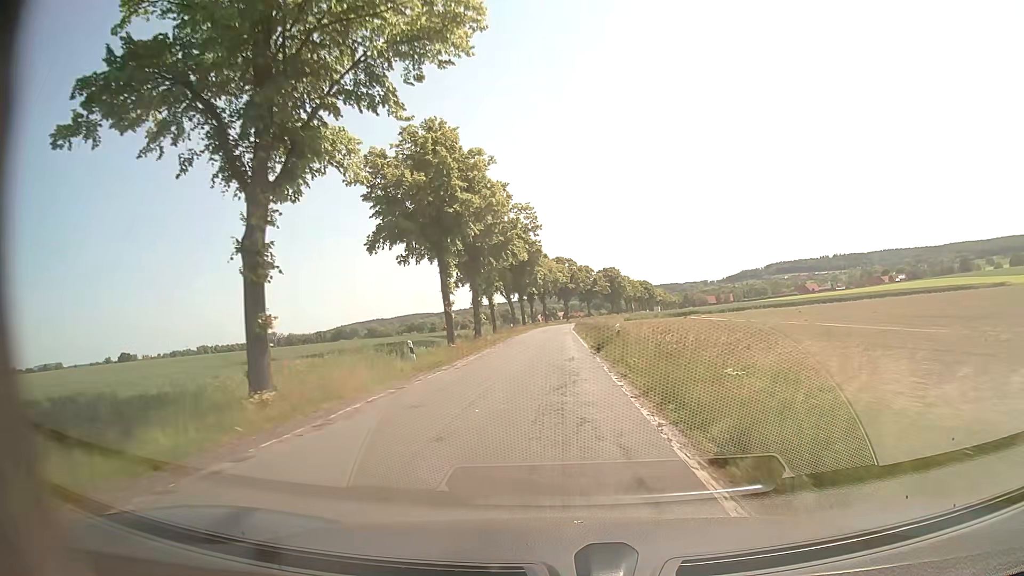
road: secondary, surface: asphalt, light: Day
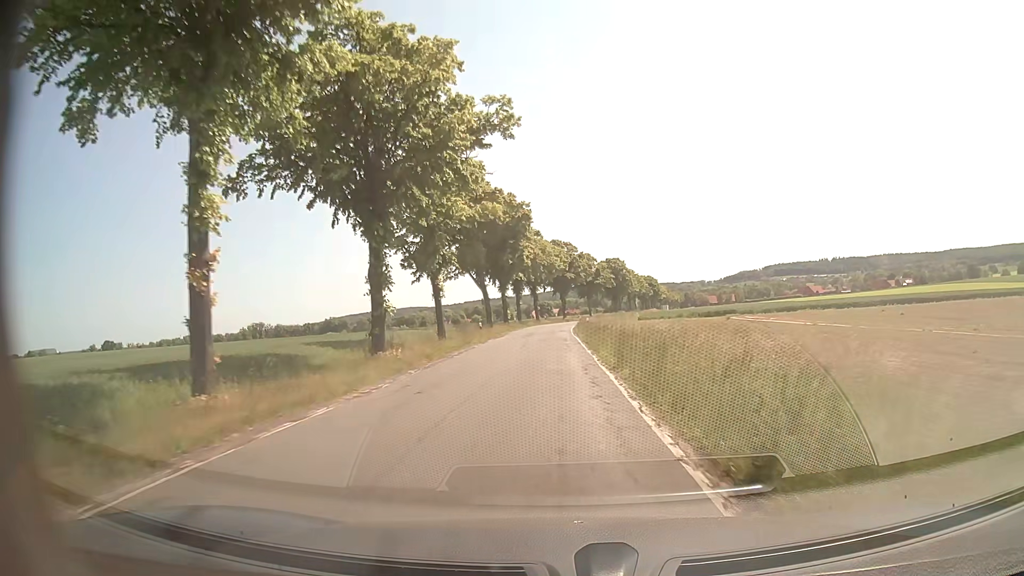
(-0.2, +25.0) m; 0°
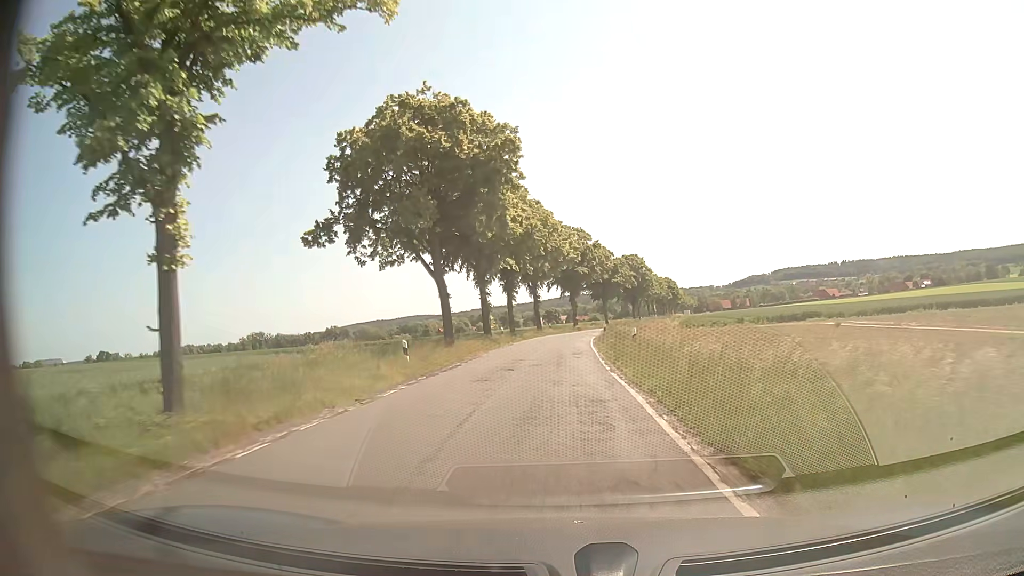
(-0.2, +24.8) m; -1°
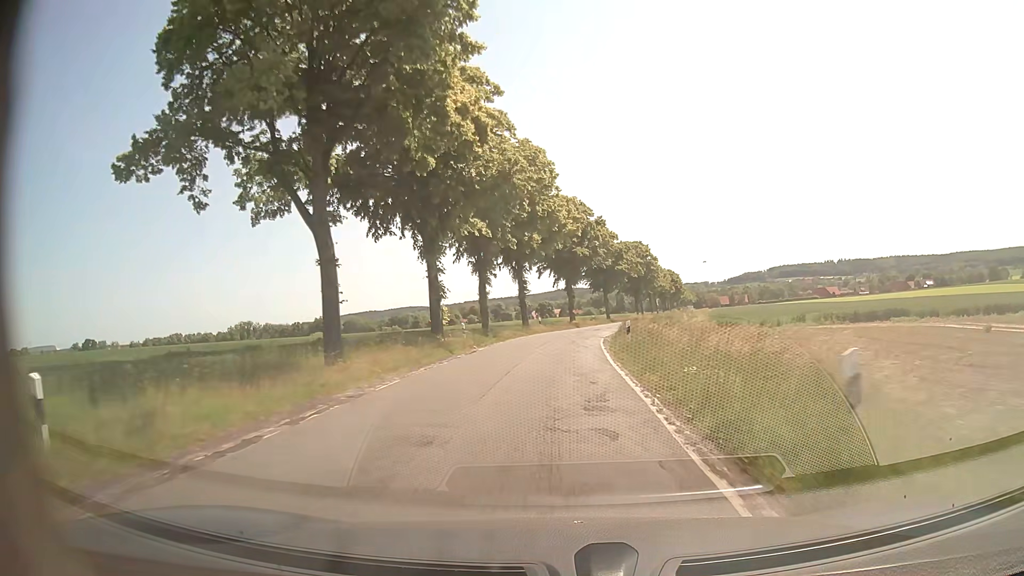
(+0.1, +16.5) m; +1°
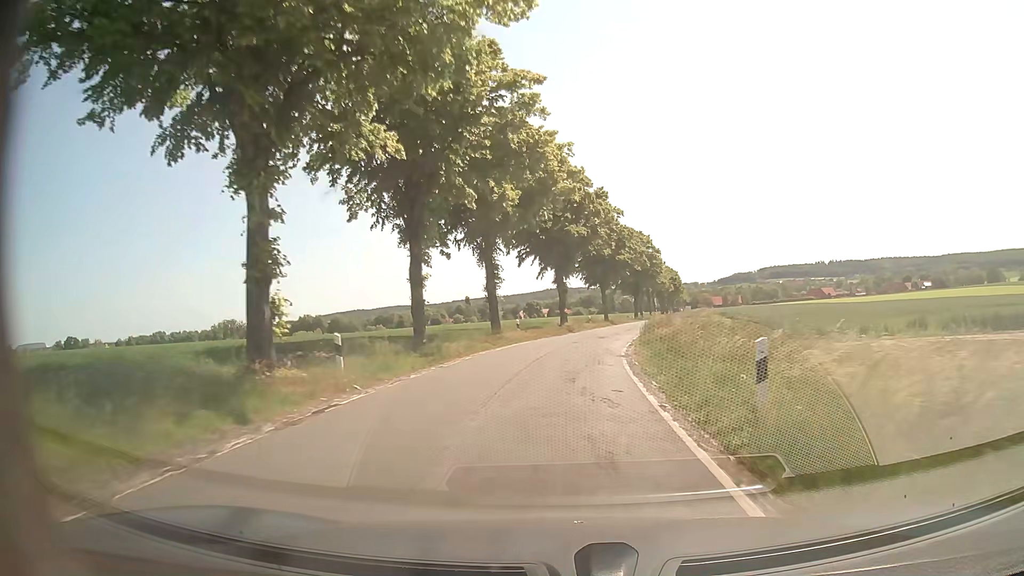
(+0.1, +16.4) m; +1°
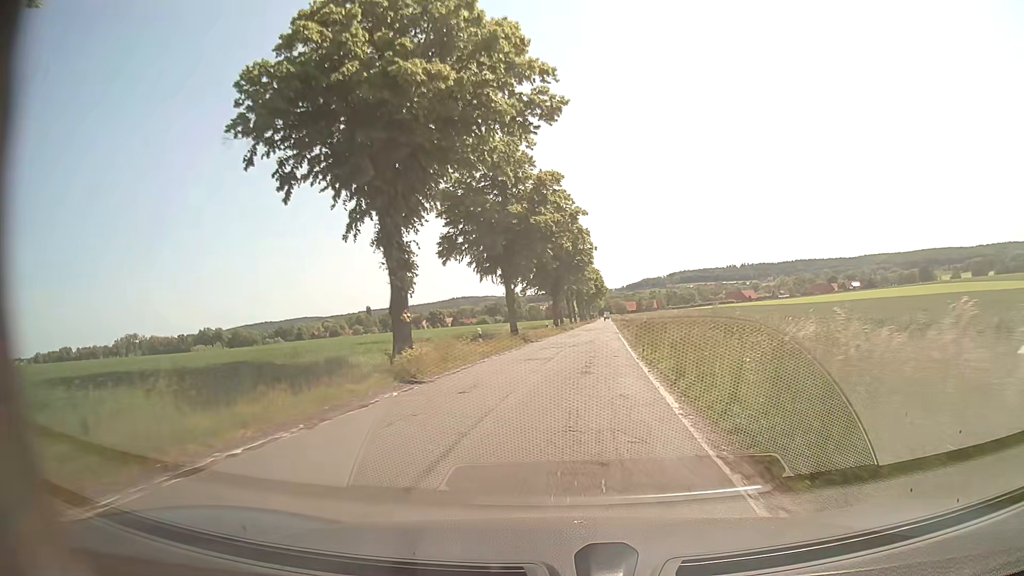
(+2.0, +32.8) m; +7°
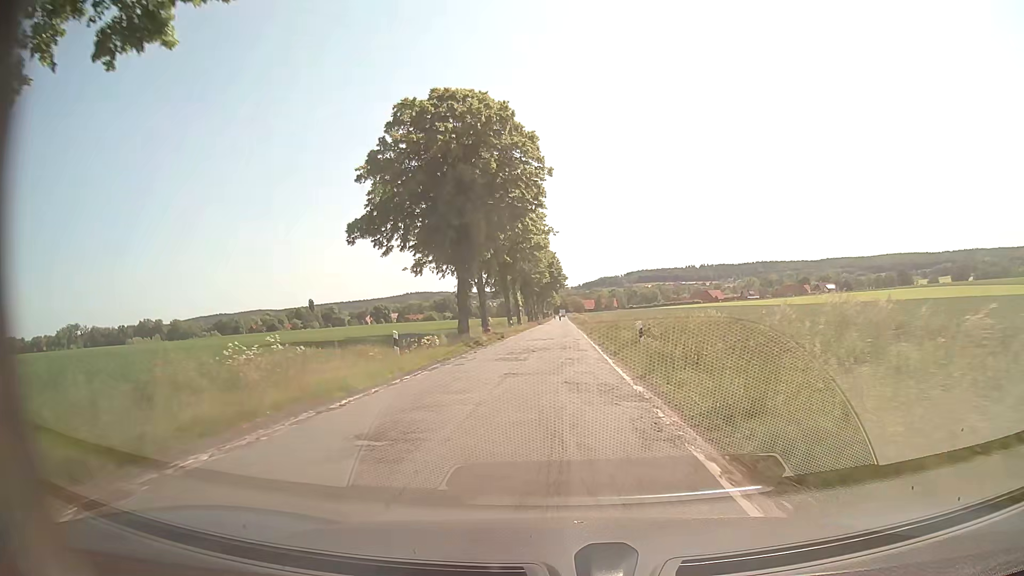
(+2.8, +41.0) m; +4°
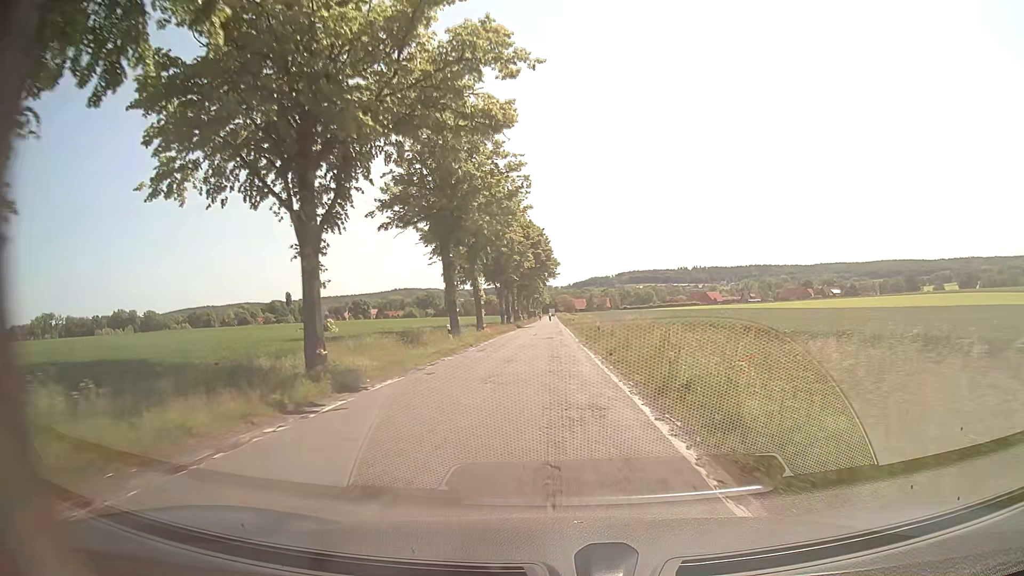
(+0.4, +33.1) m; +1°
(0, +10) (0, +20) (0, +30) (0, +40) (0, +50) (0, +60) (0, +70) (0, +80) (0, +90) (0, +100) m
